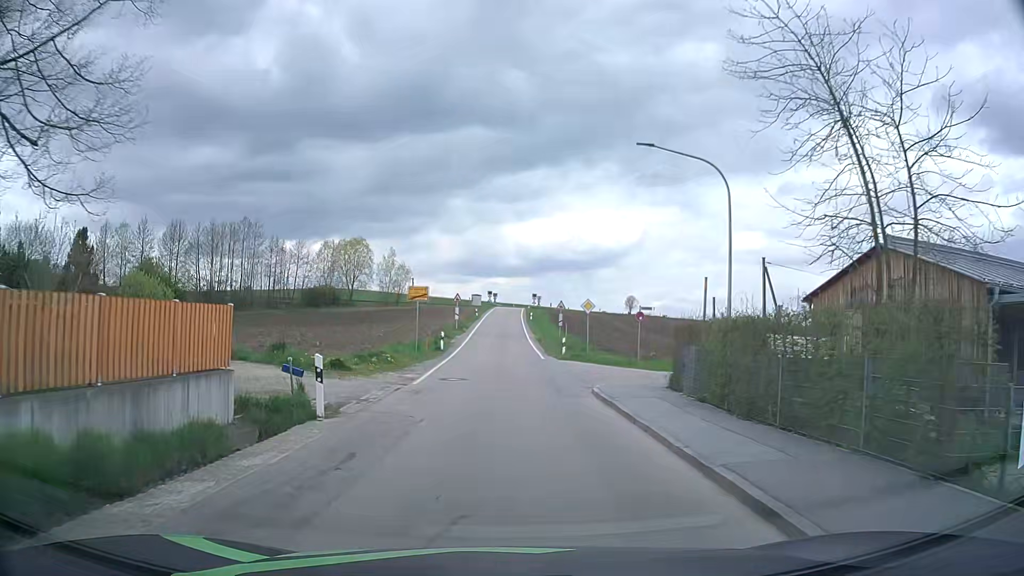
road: tertiary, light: Day
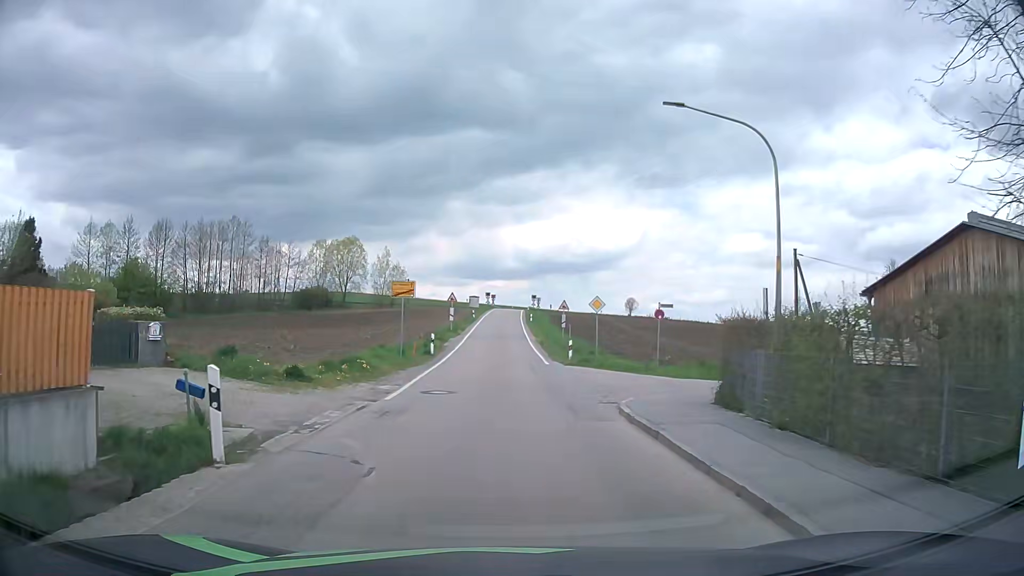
(0.0, +4.1) m; 0°
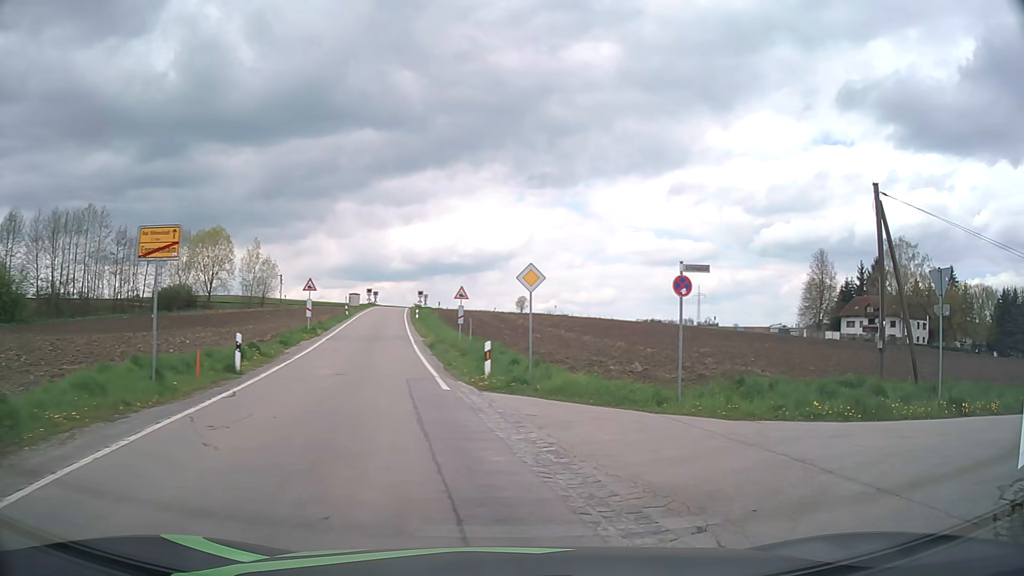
(+0.2, +13.7) m; +9°
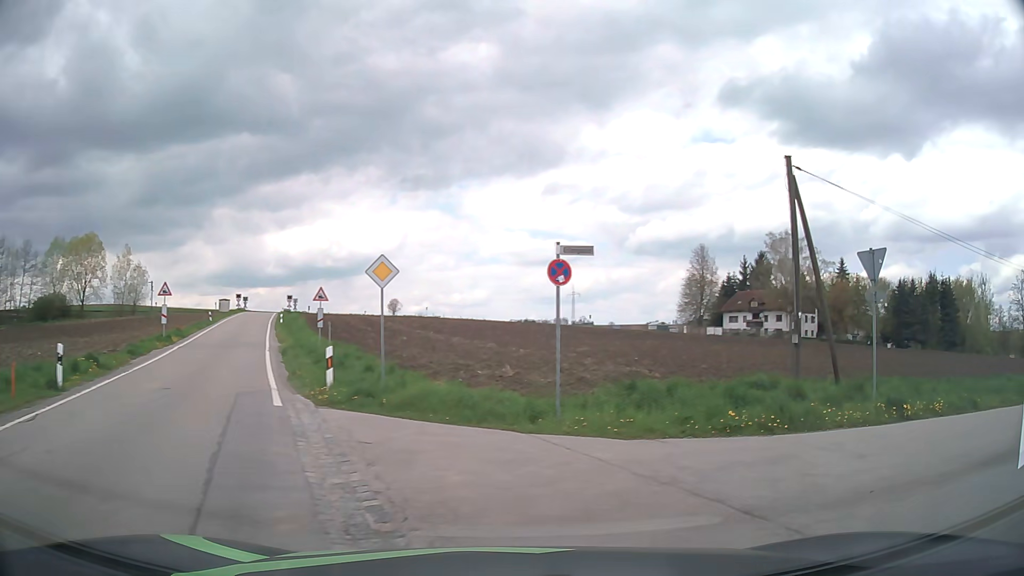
(+0.2, +2.4) m; +8°
